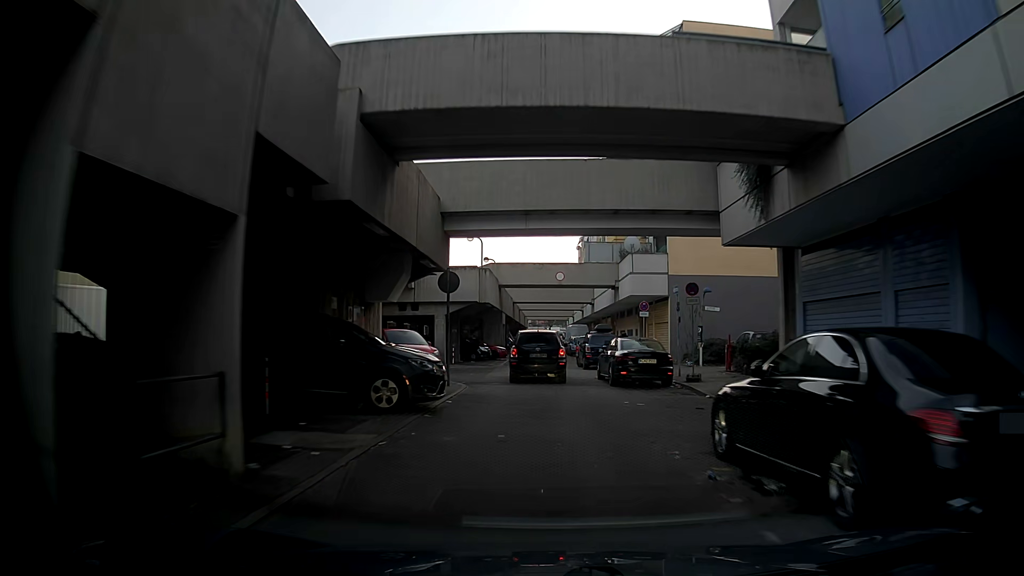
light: Day
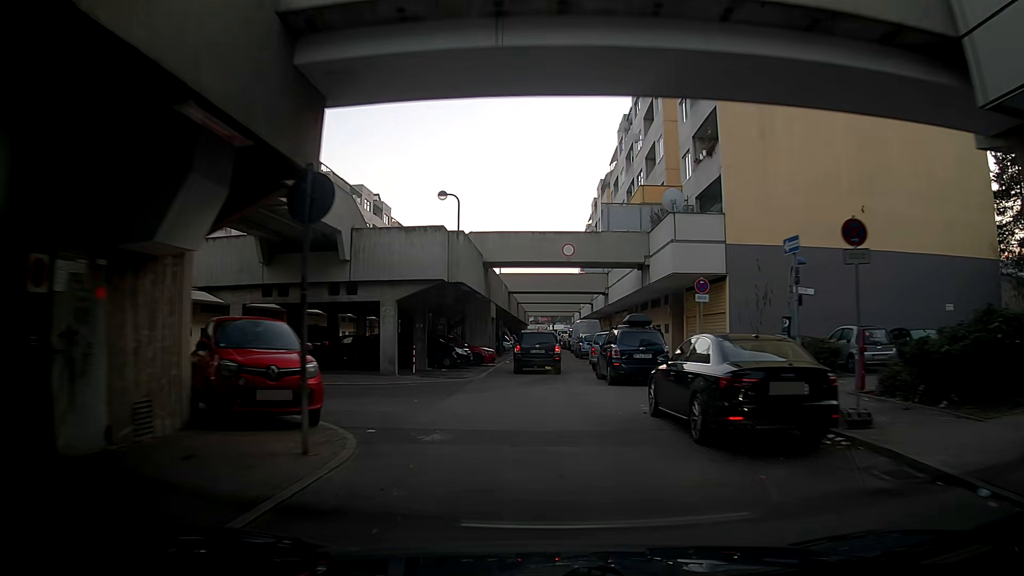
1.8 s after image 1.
(-0.2, +11.2) m; +1°
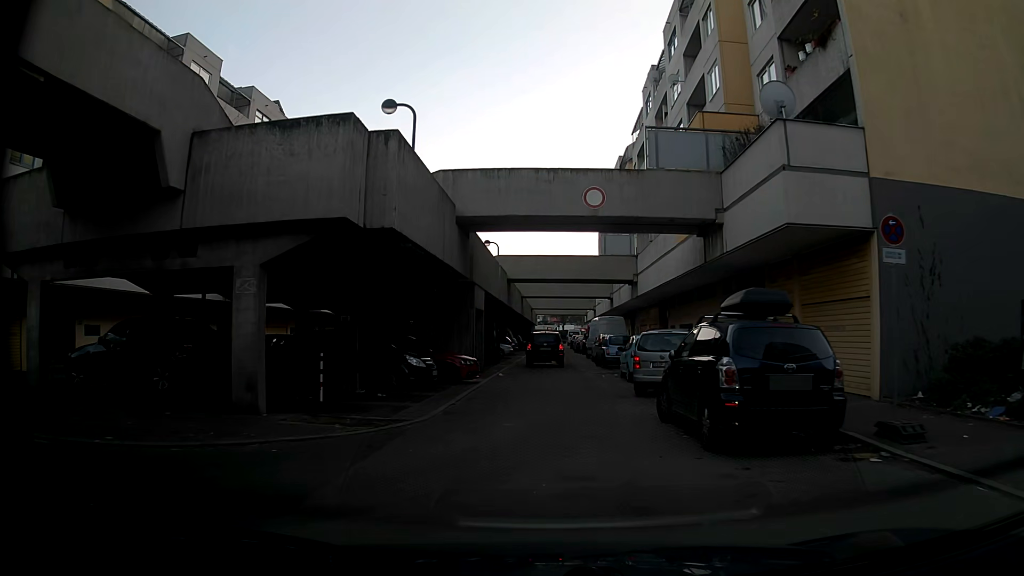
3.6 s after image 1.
(-0.5, +11.0) m; -3°
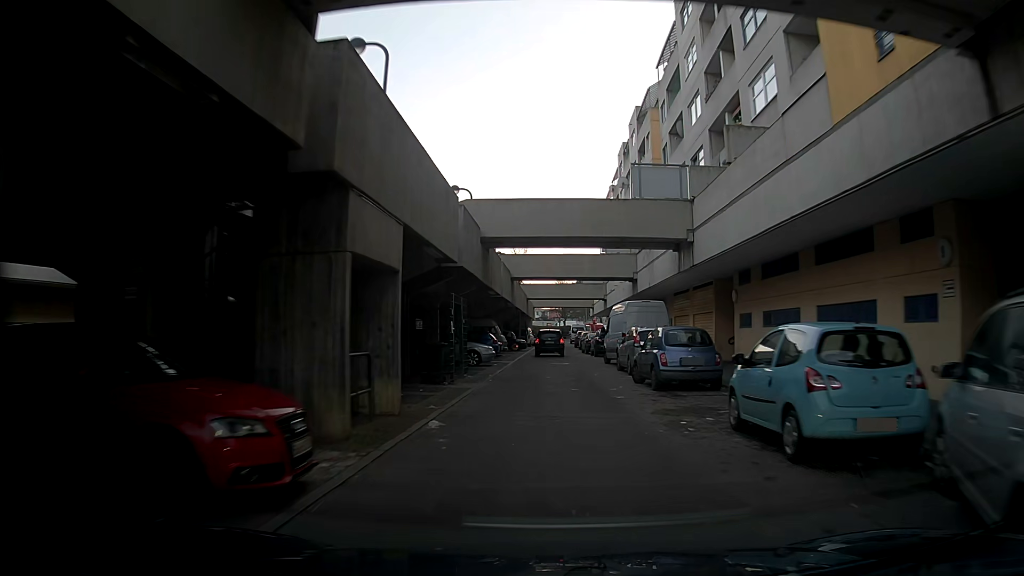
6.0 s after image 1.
(+0.4, +14.5) m; +1°
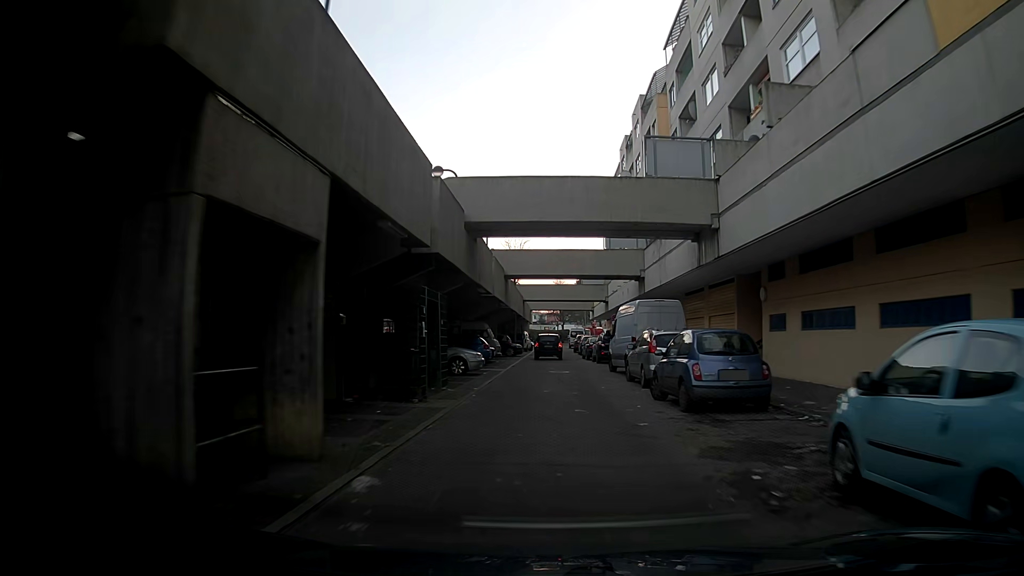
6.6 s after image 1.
(0.0, +3.8) m; -1°
